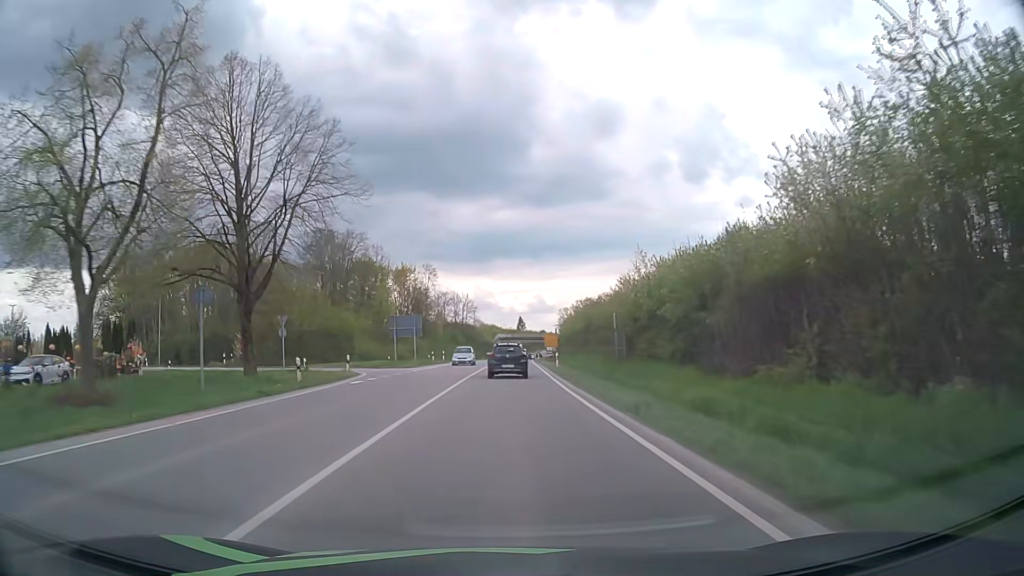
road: primary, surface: asphalt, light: Day
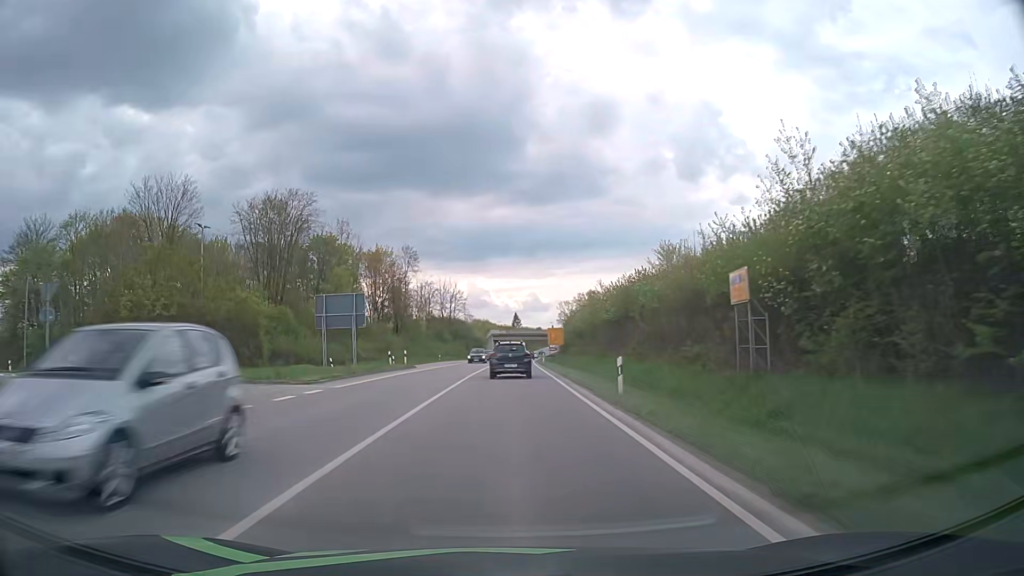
(+0.1, +23.8) m; 0°
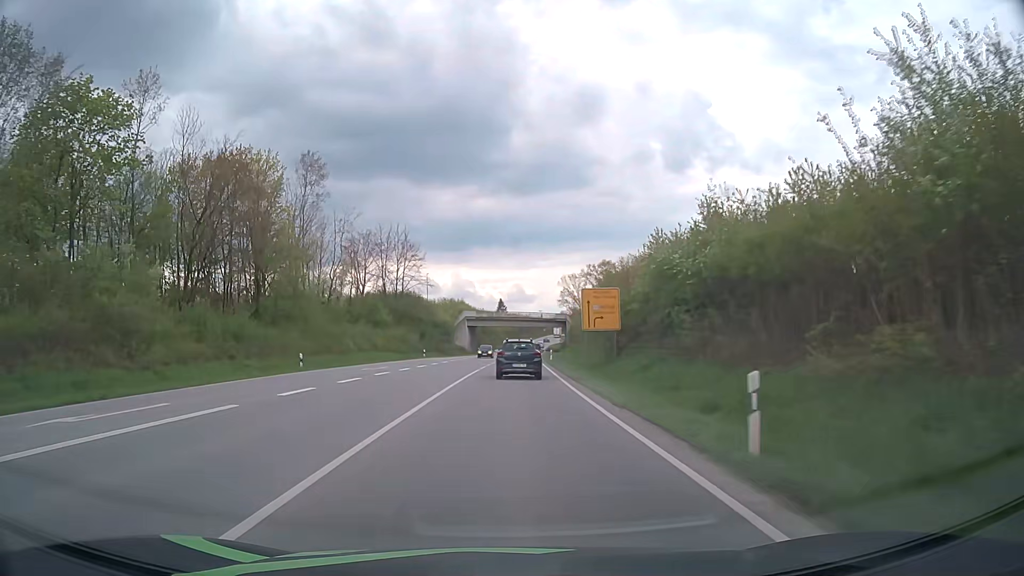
(+0.7, +58.7) m; +1°
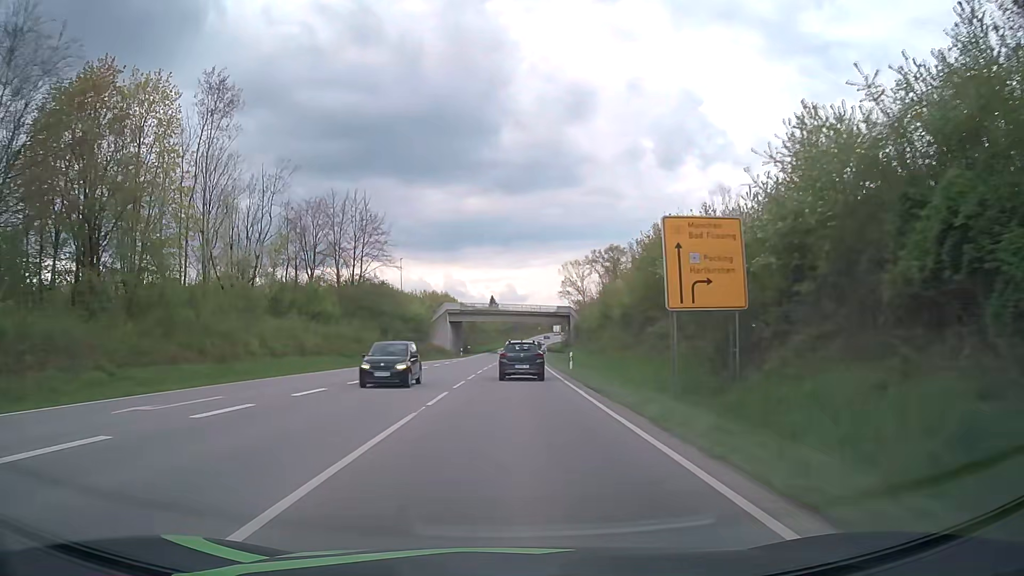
(+0.1, +23.0) m; +1°
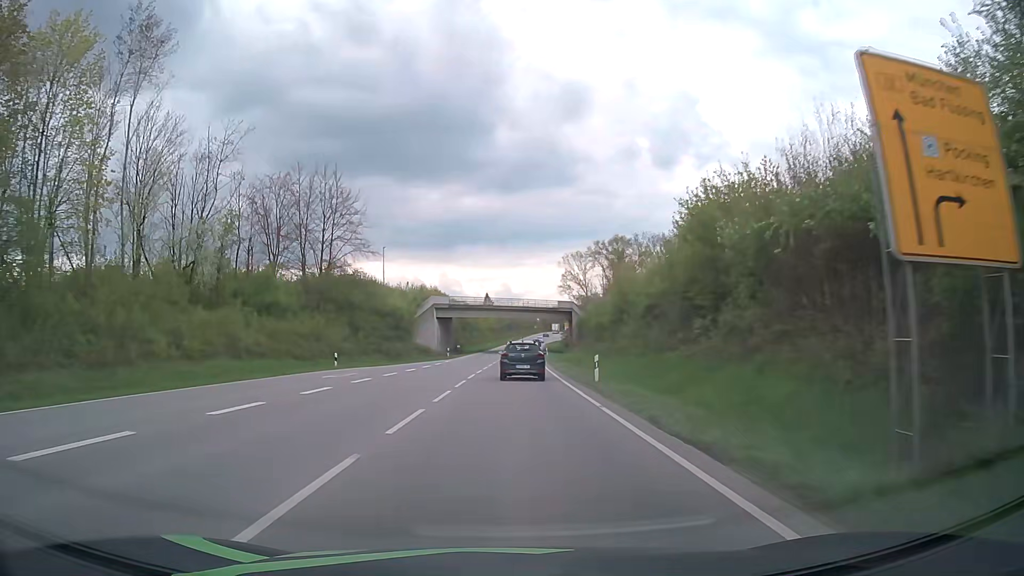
(0.0, +11.2) m; 0°
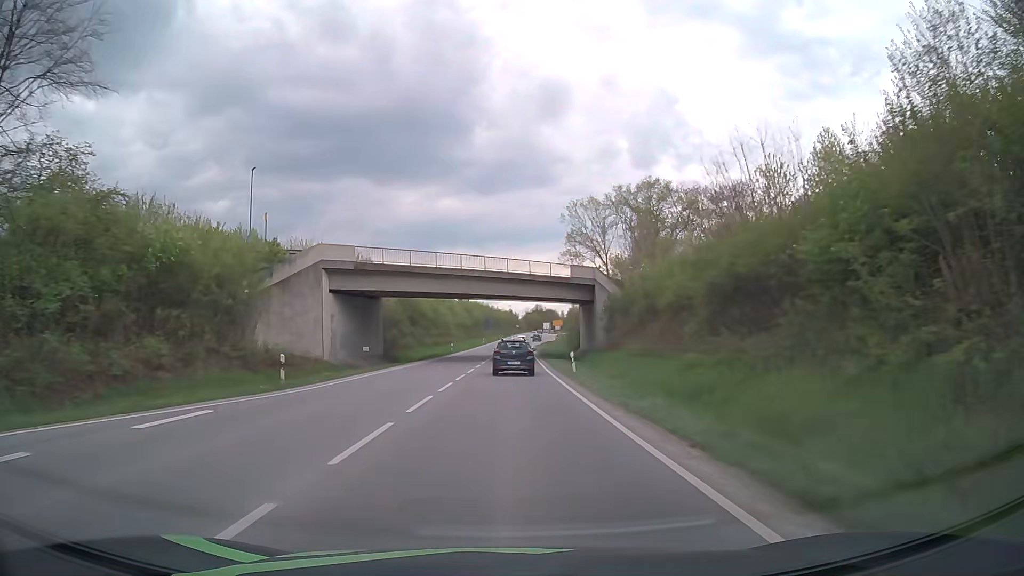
(+0.7, +44.3) m; +2°
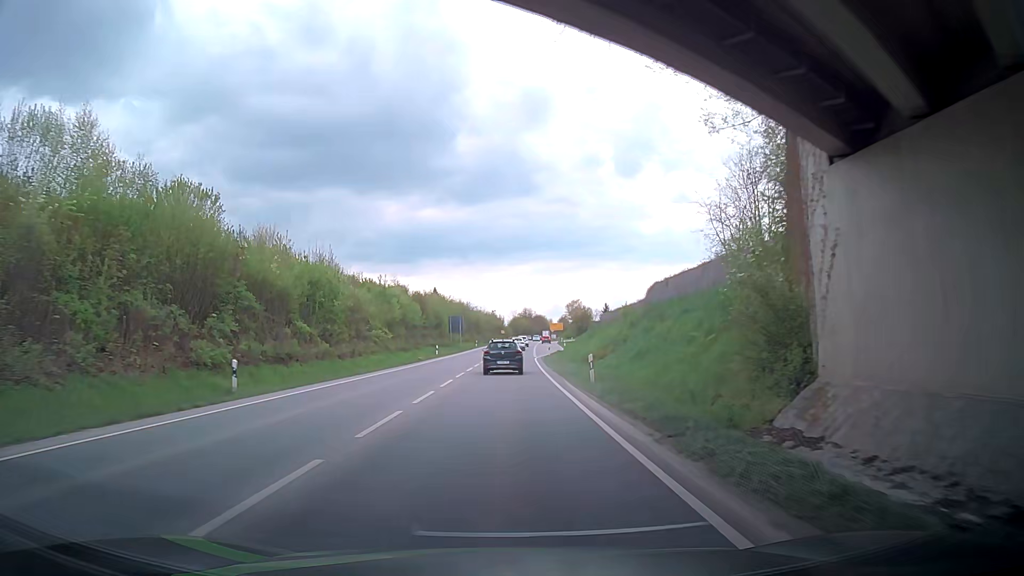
(+0.8, +57.4) m; +2°
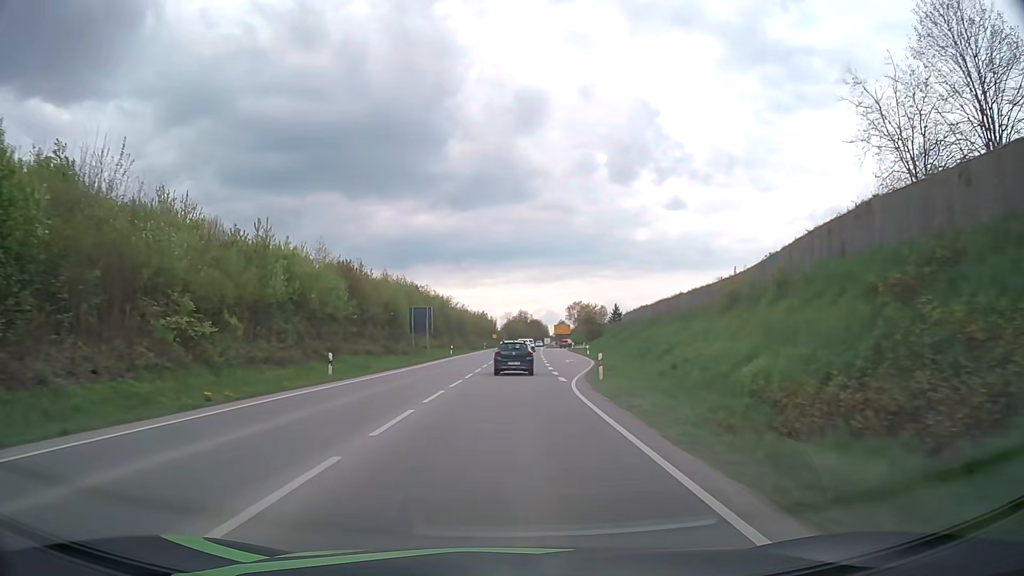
(-0.1, +36.0) m; 0°
(0, +10) (0, +20) (0, +30) (+1, +40) (+1, +50) (+1, +60) (+2, +70) (+2, +80) (+3, +90) (+4, +100) m
